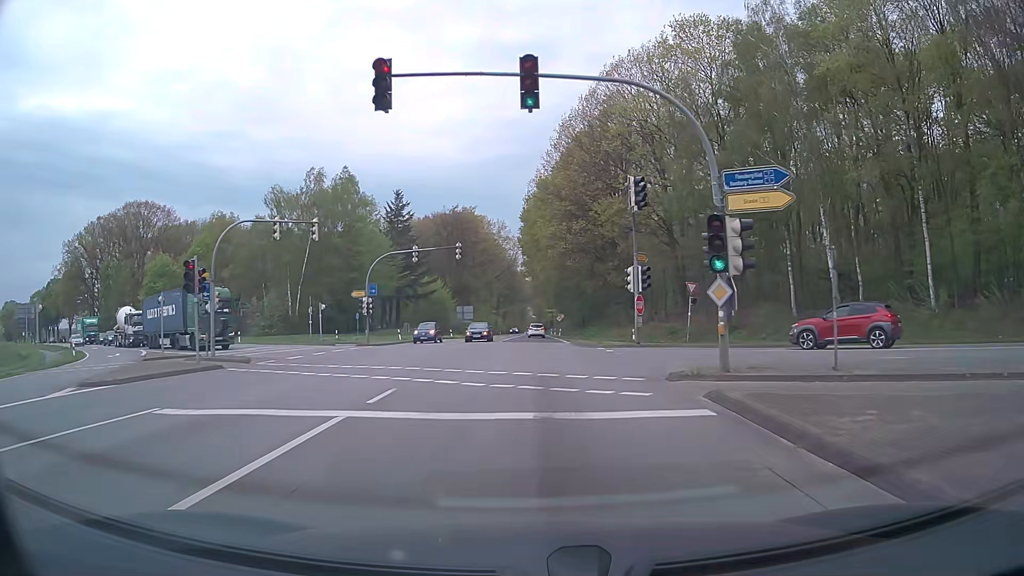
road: primary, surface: asphalt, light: Day
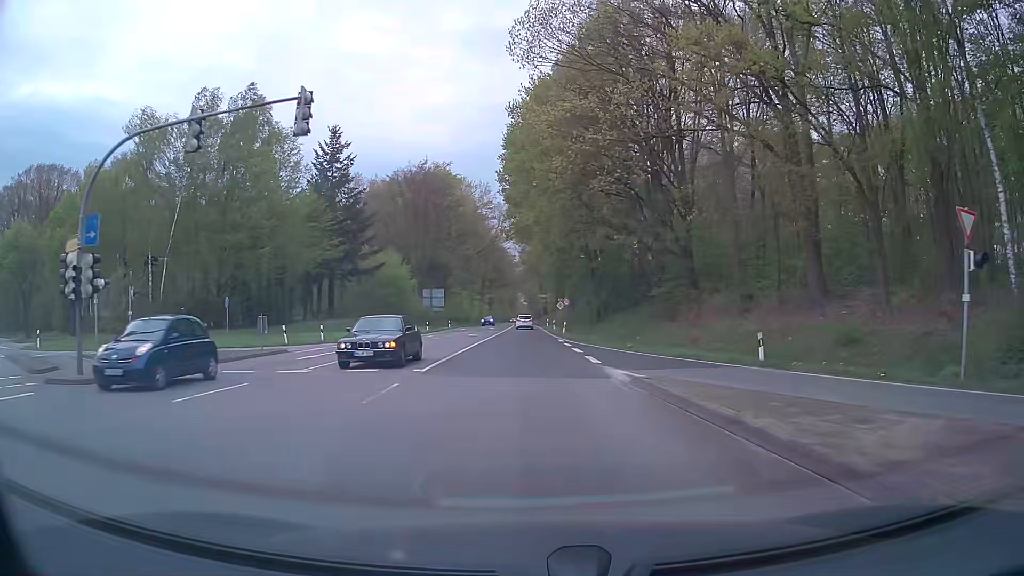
(+0.2, +29.8) m; +1°
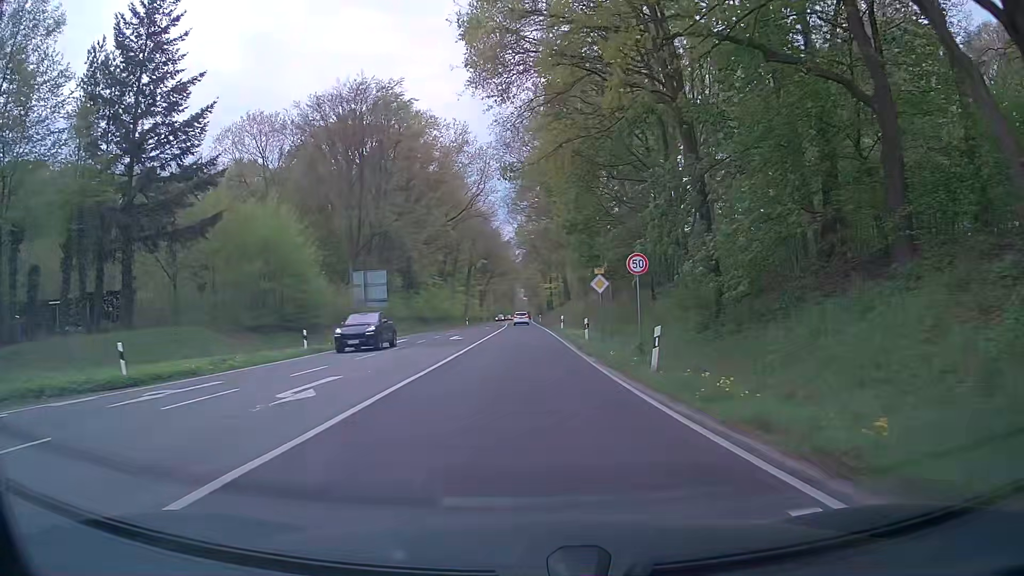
(-0.1, +37.9) m; 0°
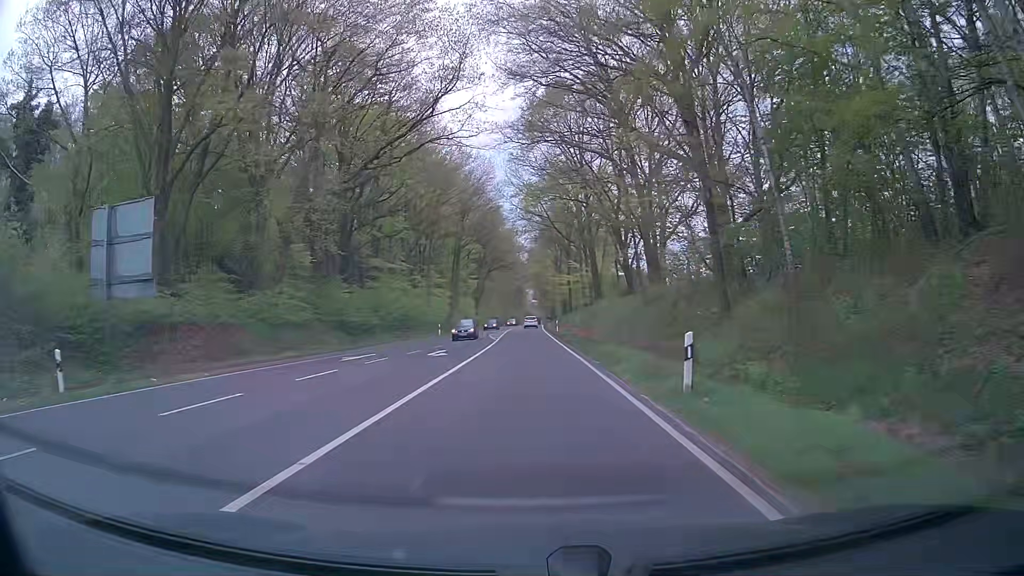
(-0.1, +37.7) m; 0°
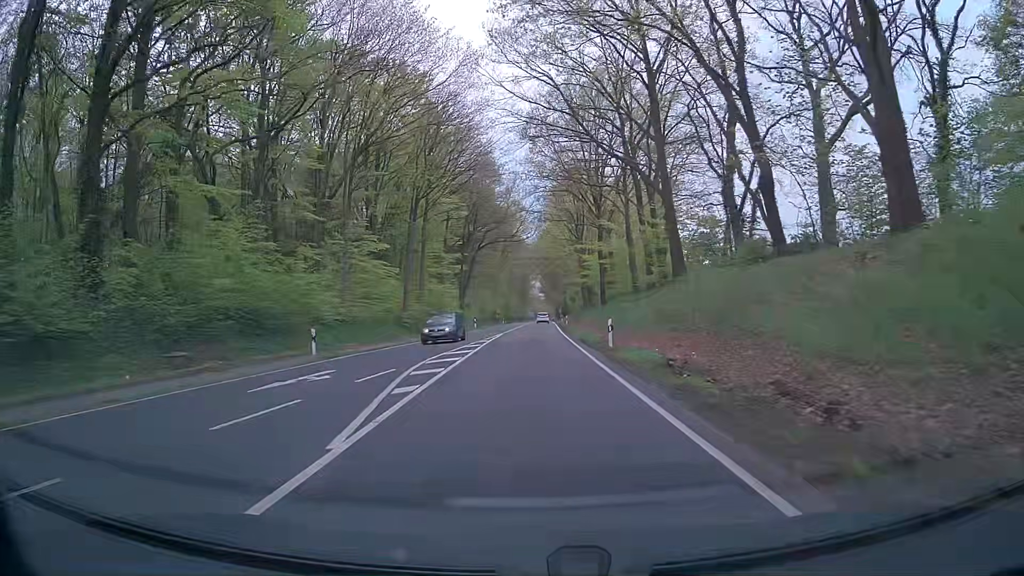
(-0.7, +37.5) m; -2°
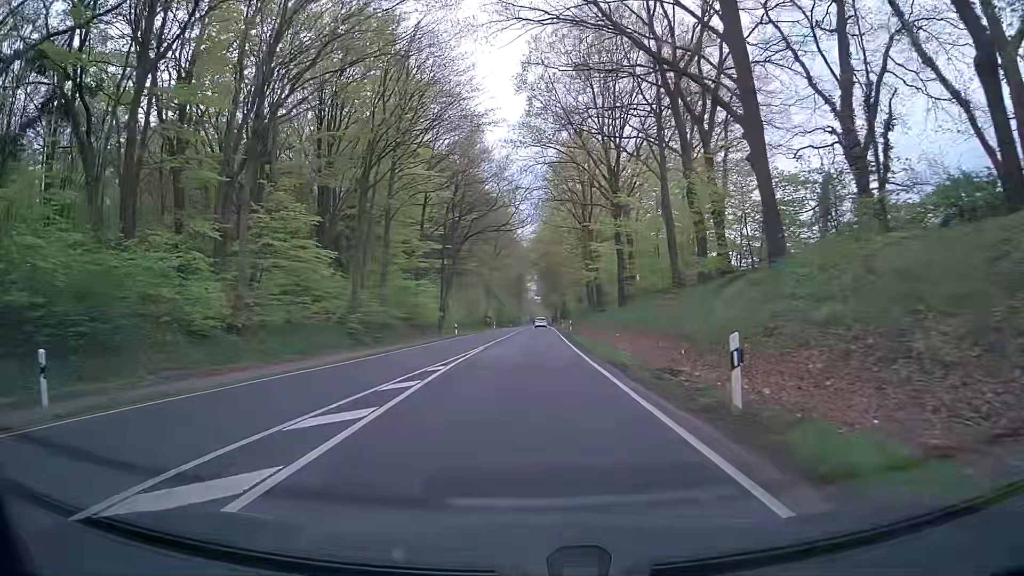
(+0.3, +15.0) m; +1°
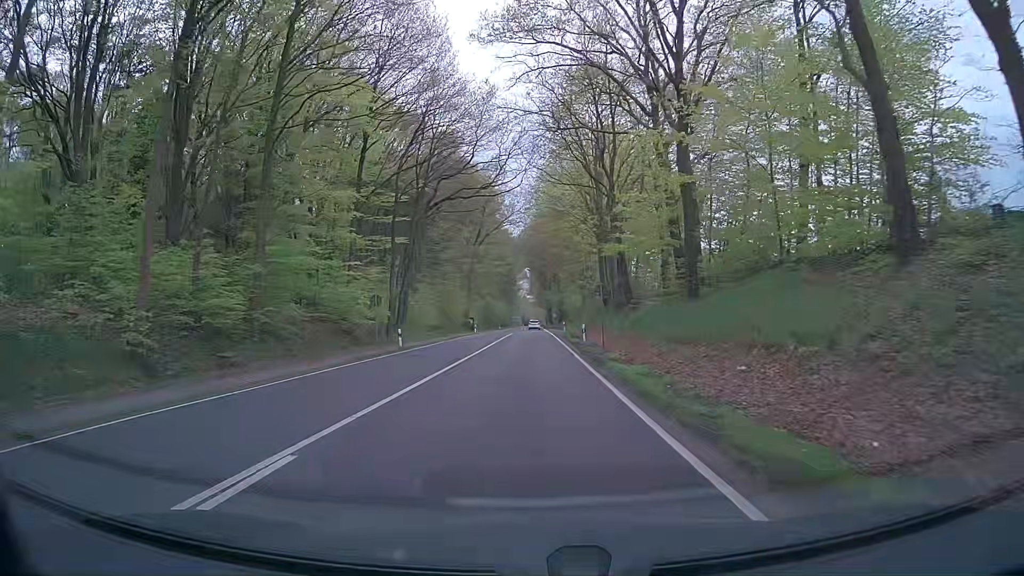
(+0.4, +22.4) m; +2°
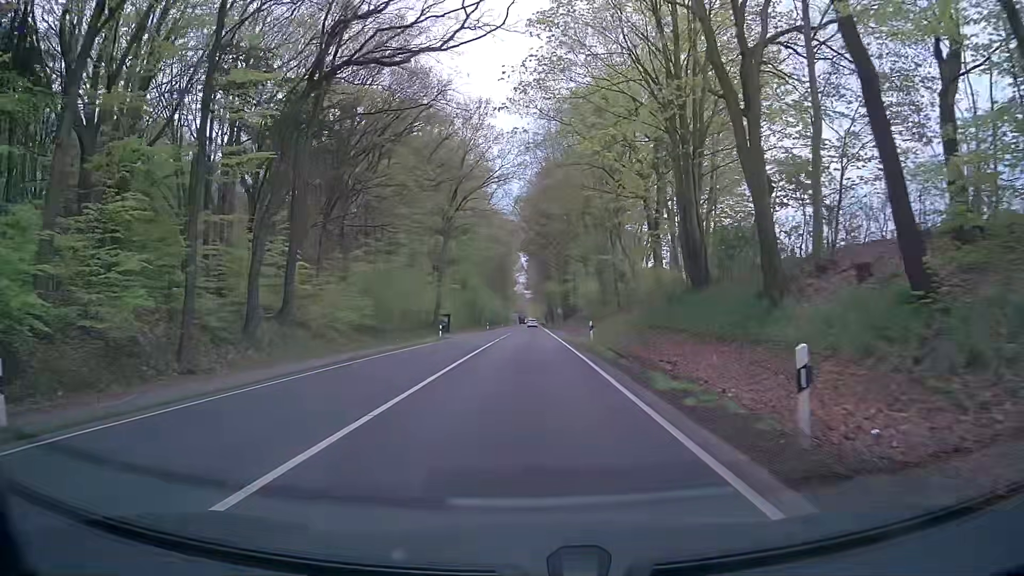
(-0.1, +29.9) m; -1°
(0, +10) (0, +20) (0, +30) (+1, +40) (+1, +50) (+1, +60) (+1, +70) (+1, +80) (+1, +90) (+1, +100) m
